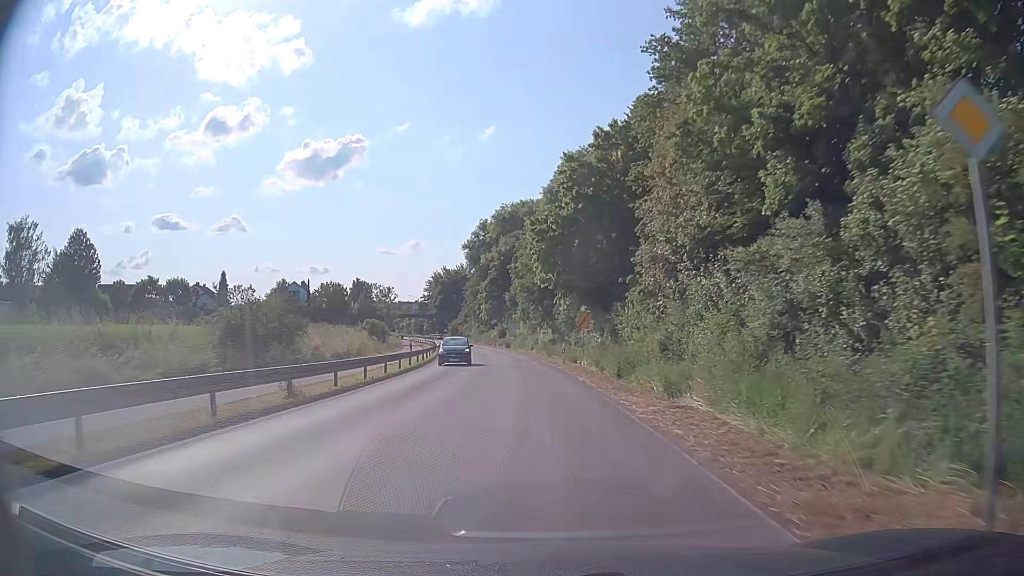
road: secondary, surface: asphalt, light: Day
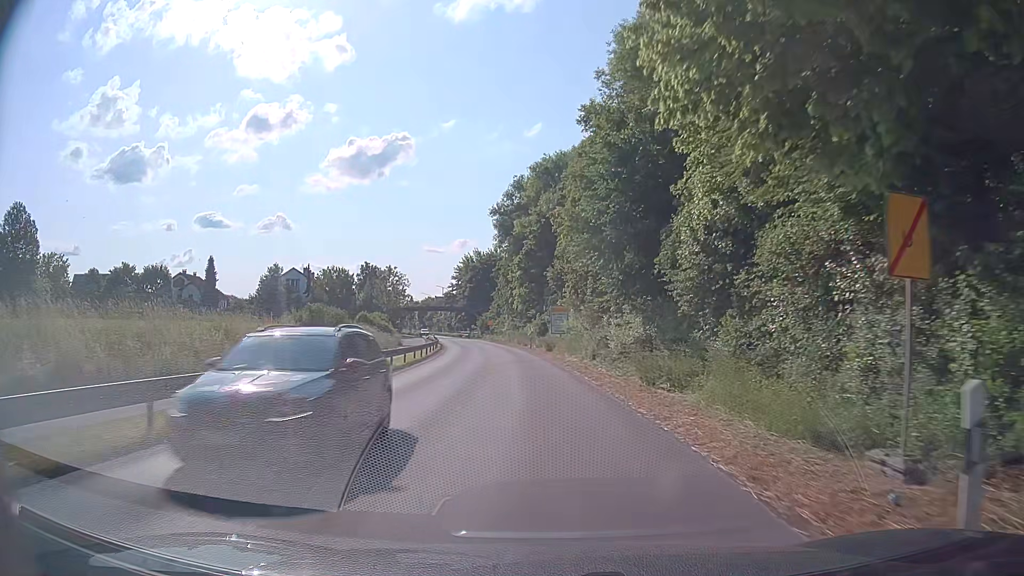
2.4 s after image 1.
(-0.9, +30.7) m; -4°
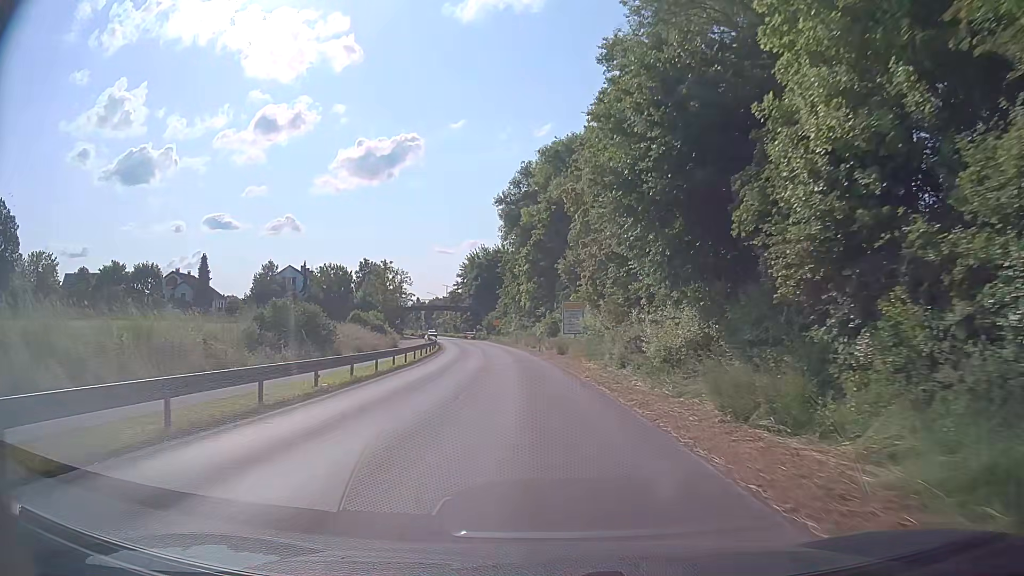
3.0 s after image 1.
(-0.1, +7.4) m; -1°
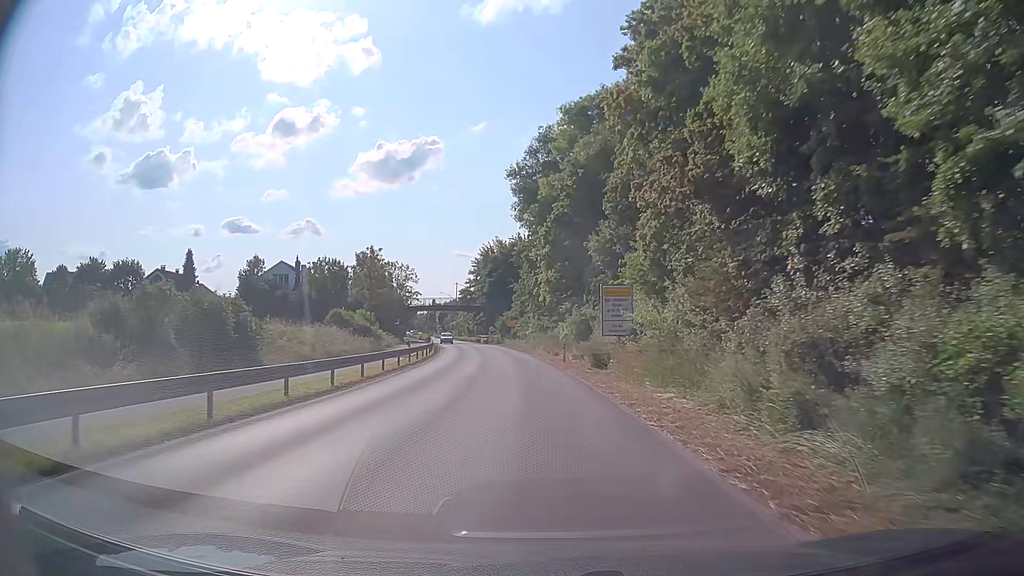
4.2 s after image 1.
(-0.3, +14.6) m; -2°
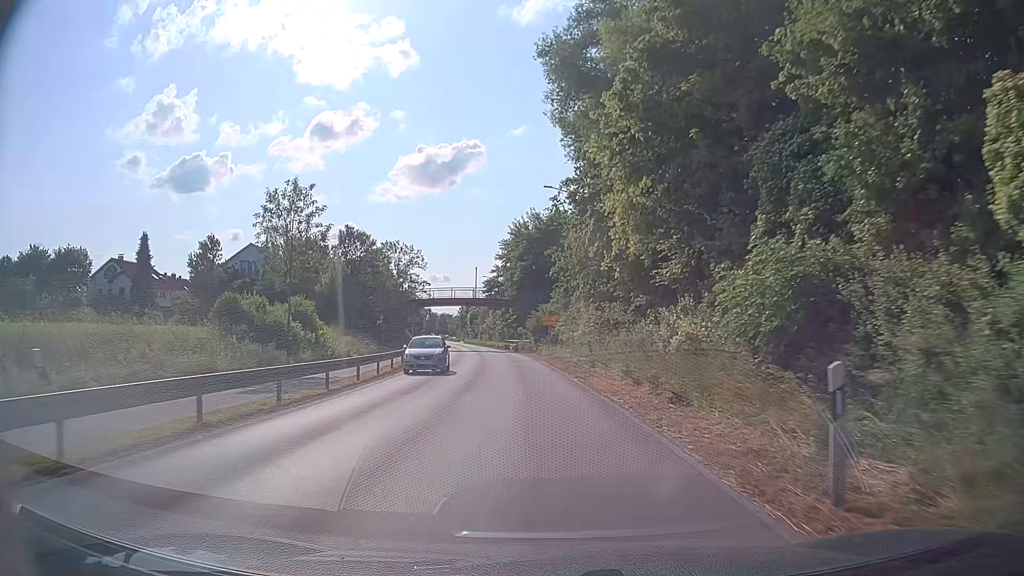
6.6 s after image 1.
(-1.0, +28.9) m; -4°
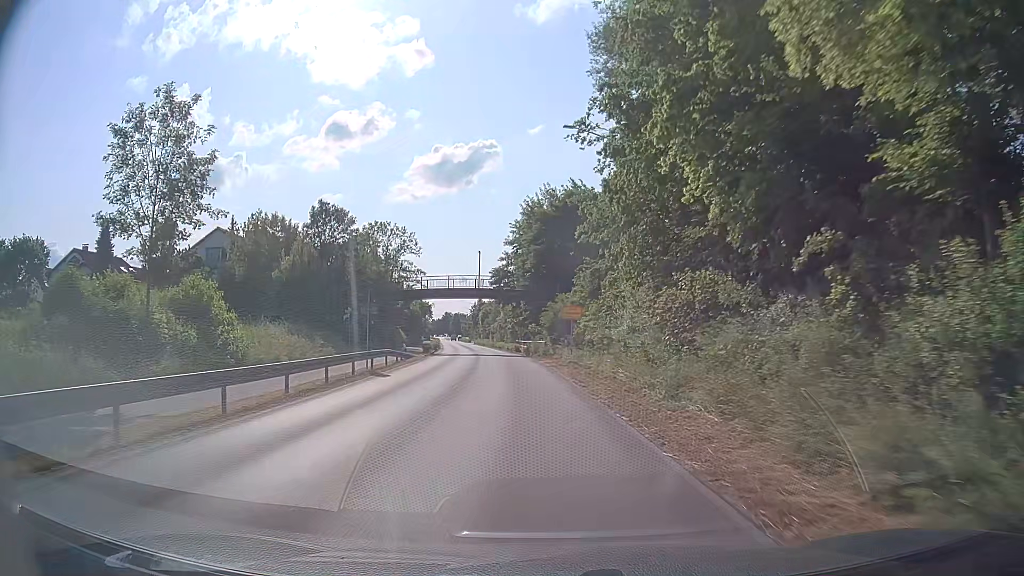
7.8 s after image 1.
(-0.1, +14.5) m; -1°
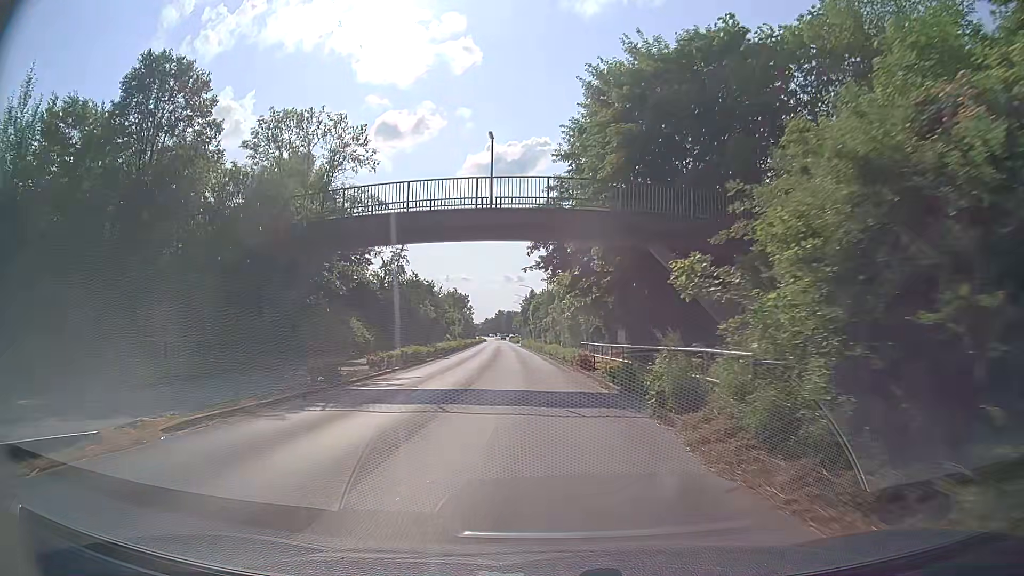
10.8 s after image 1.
(-1.5, +37.1) m; -4°
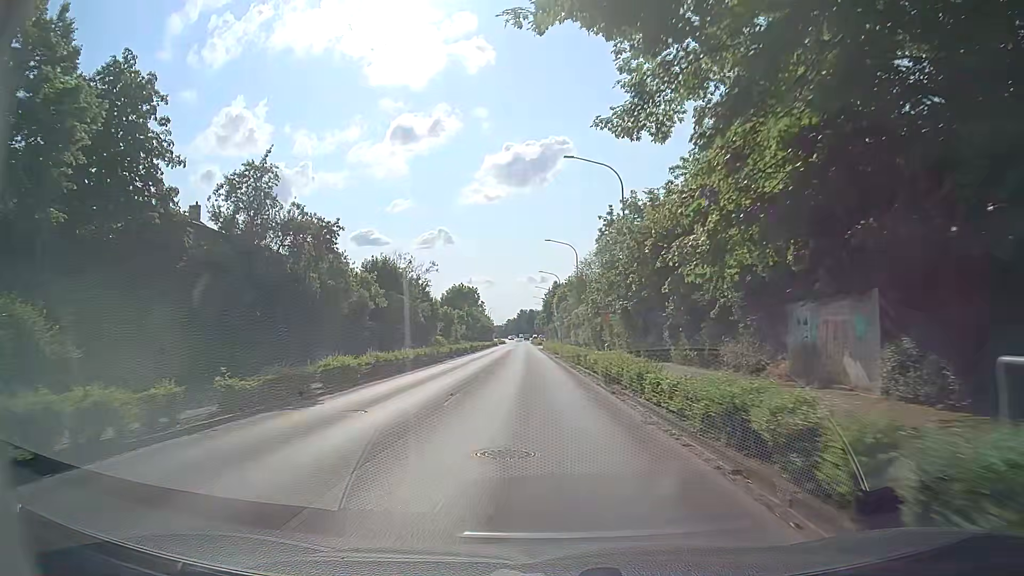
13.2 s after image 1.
(-0.7, +30.0) m; -3°
(0, +10) (0, +20) (0, +30) (0, +40) (-1, +50) (-1, +60) (-1, +70) (-1, +80) (-2, +90) (-2, +100) m
